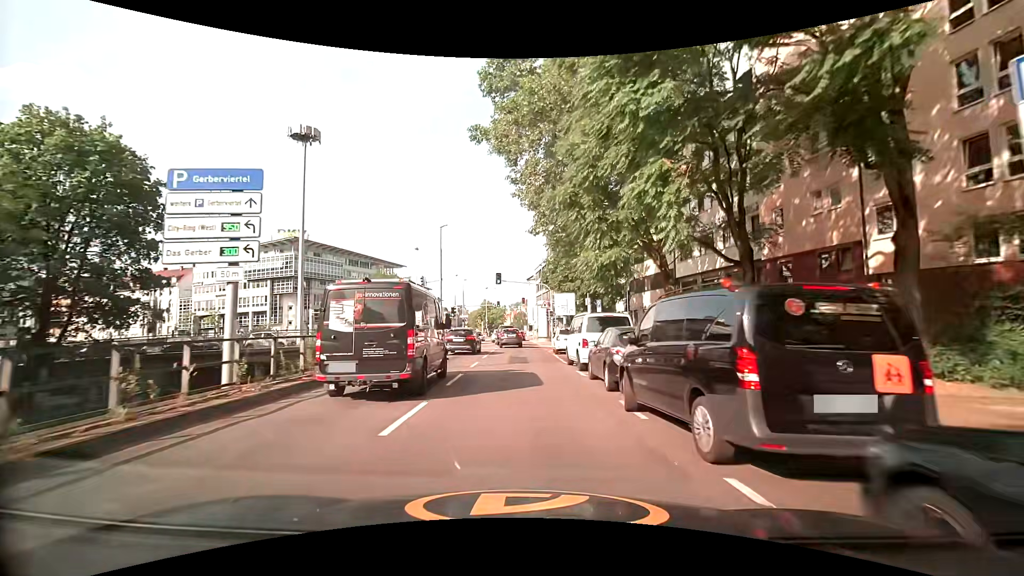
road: primary_link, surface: asphalt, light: Day
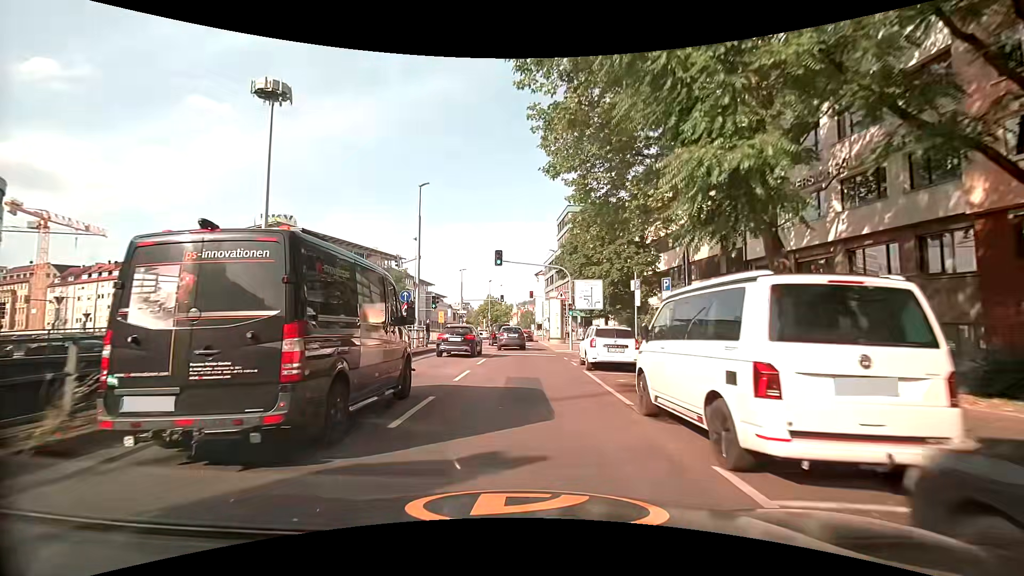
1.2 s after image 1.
(-0.1, +11.9) m; 0°
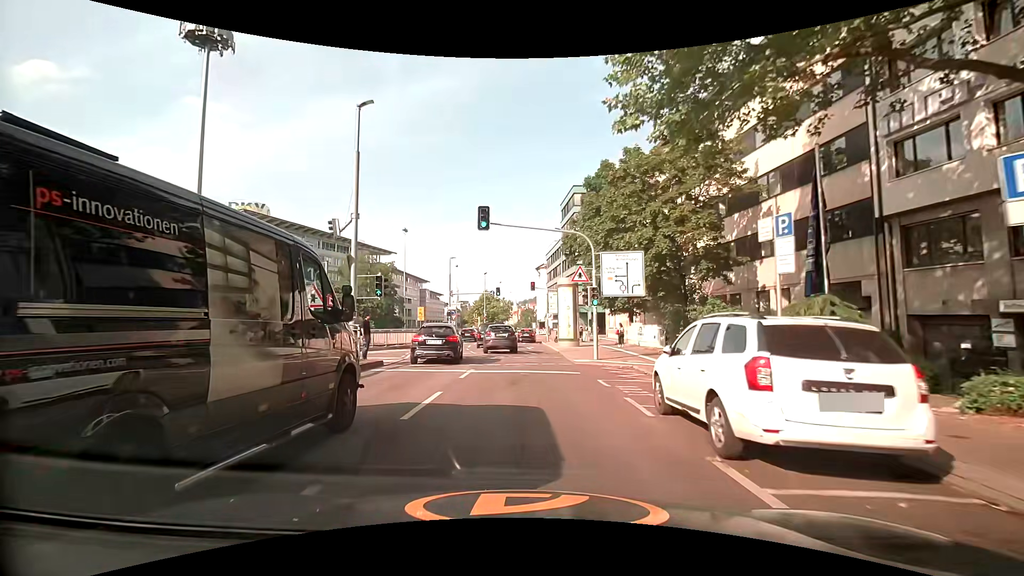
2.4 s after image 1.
(0.0, +11.4) m; 0°
(0, +10) (0, +20) (-2, +30) (-3, +40) (-3, +50) (-3, +60) (-5, +70) (-12, +76) (-22, +77) (-32, +76) m
